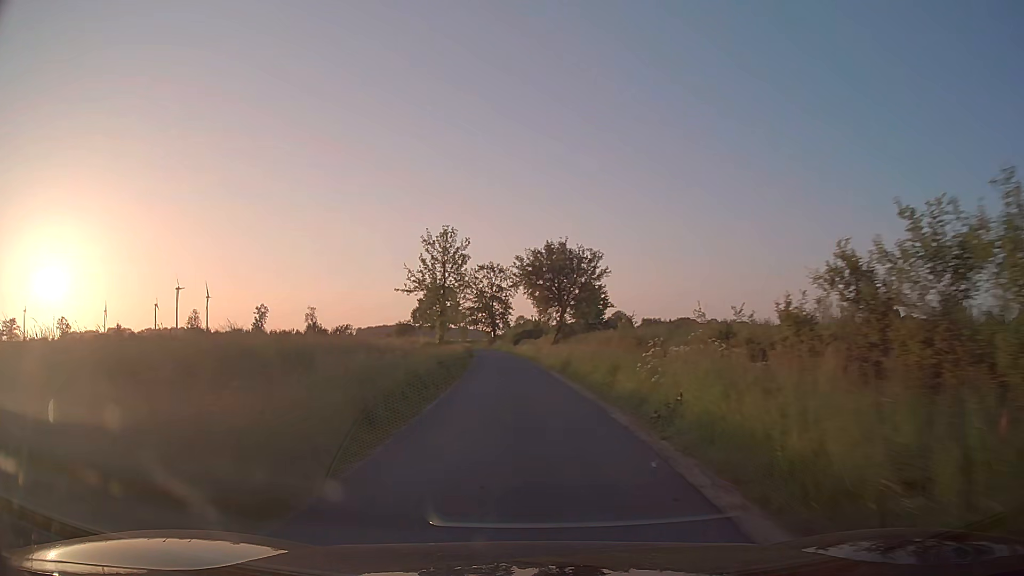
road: unclassified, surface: asphalt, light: Day
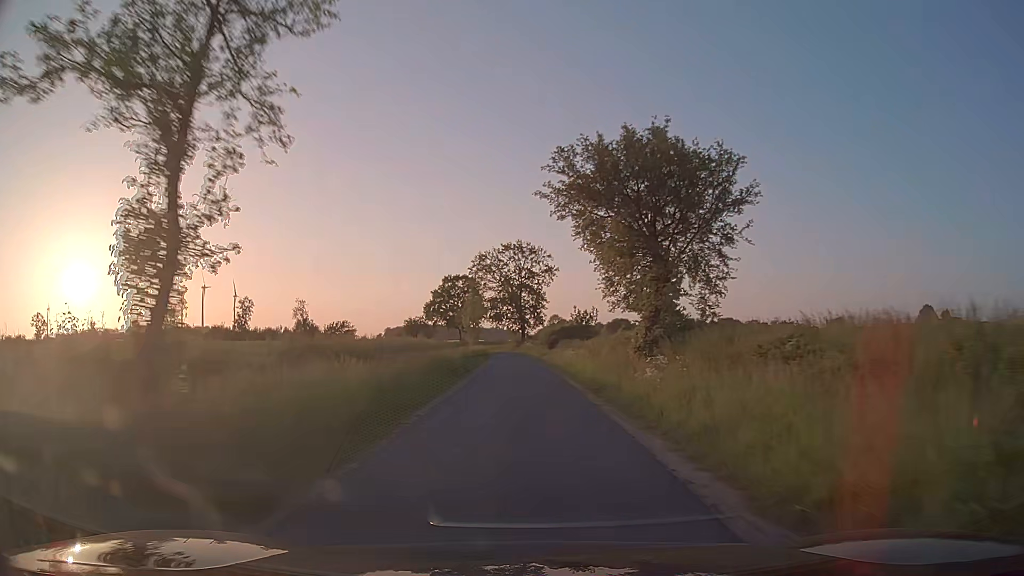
(-0.9, +30.2) m; -3°
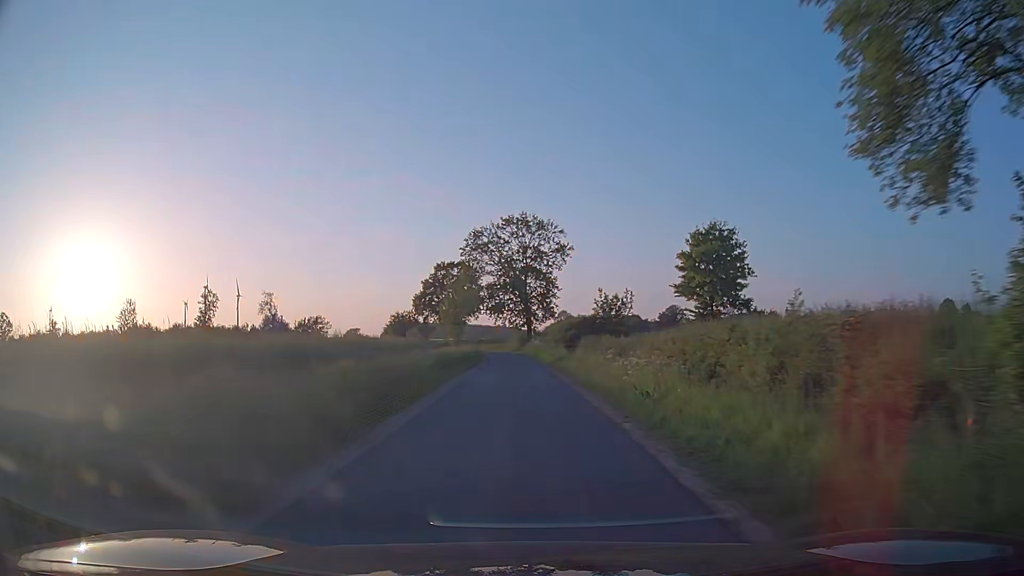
(0.0, +20.9) m; 0°
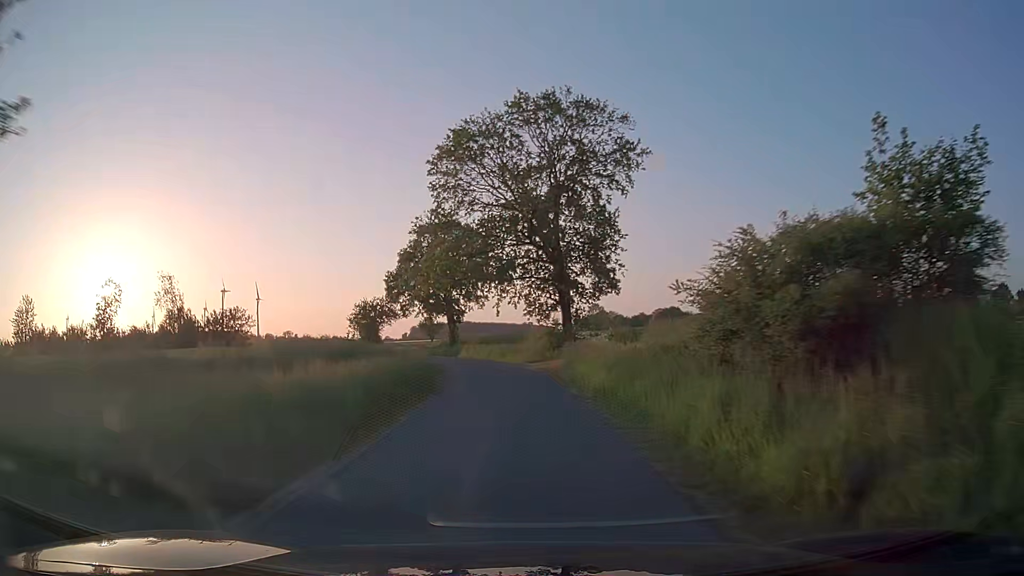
(-0.5, +41.1) m; -2°
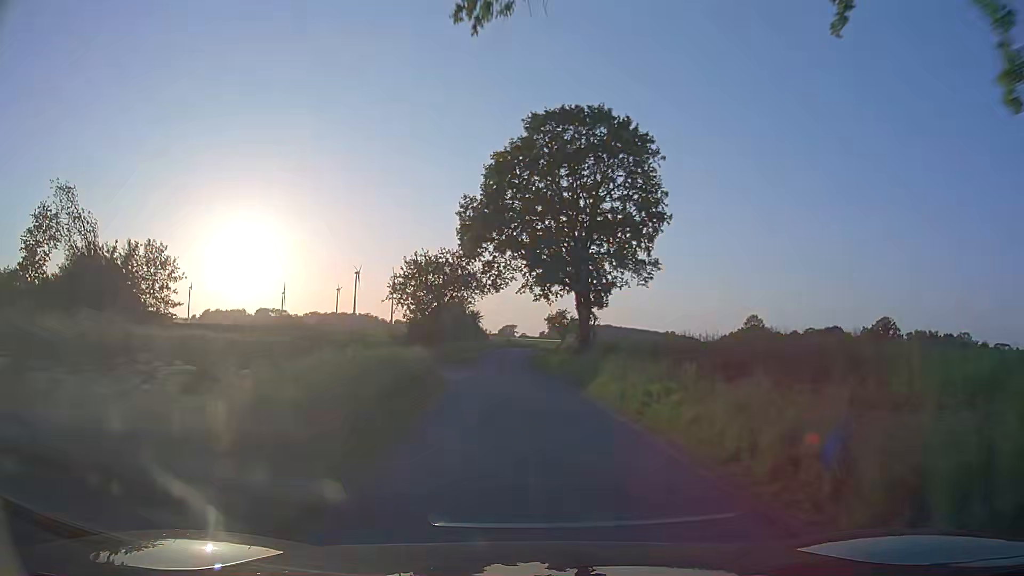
(-3.7, +39.8) m; -12°
